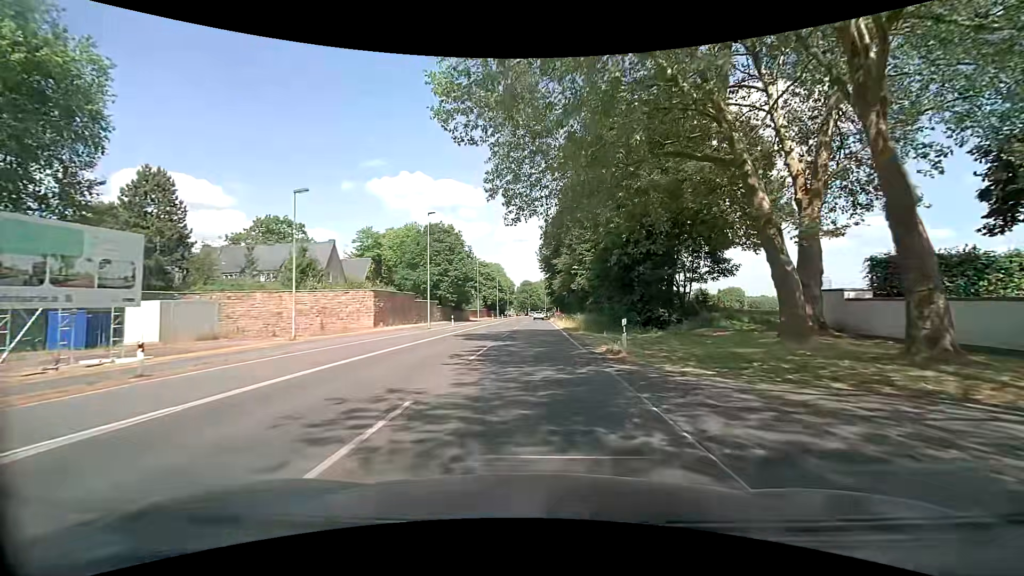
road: secondary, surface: asphalt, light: Day
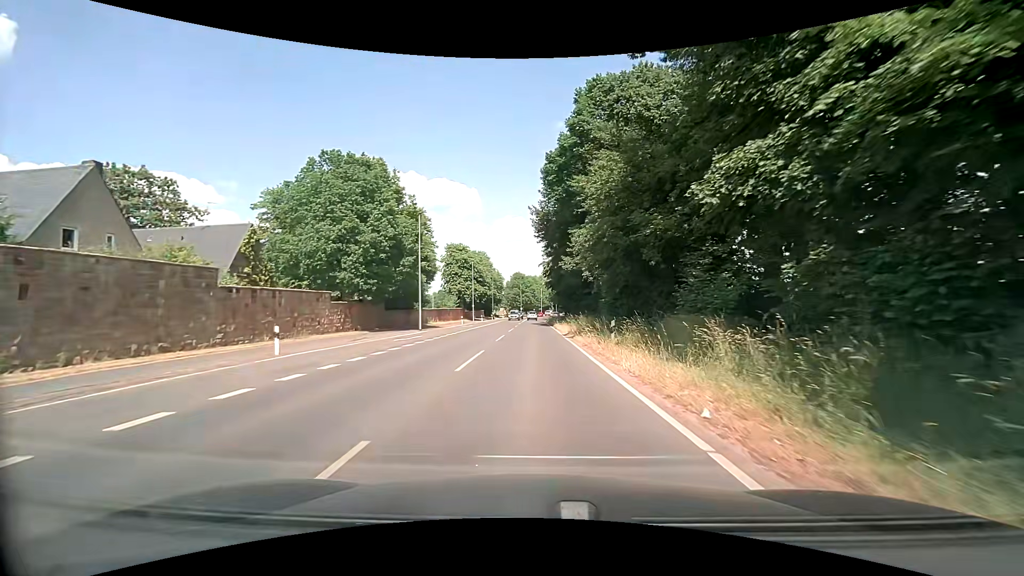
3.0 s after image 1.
(+0.3, +38.3) m; +1°
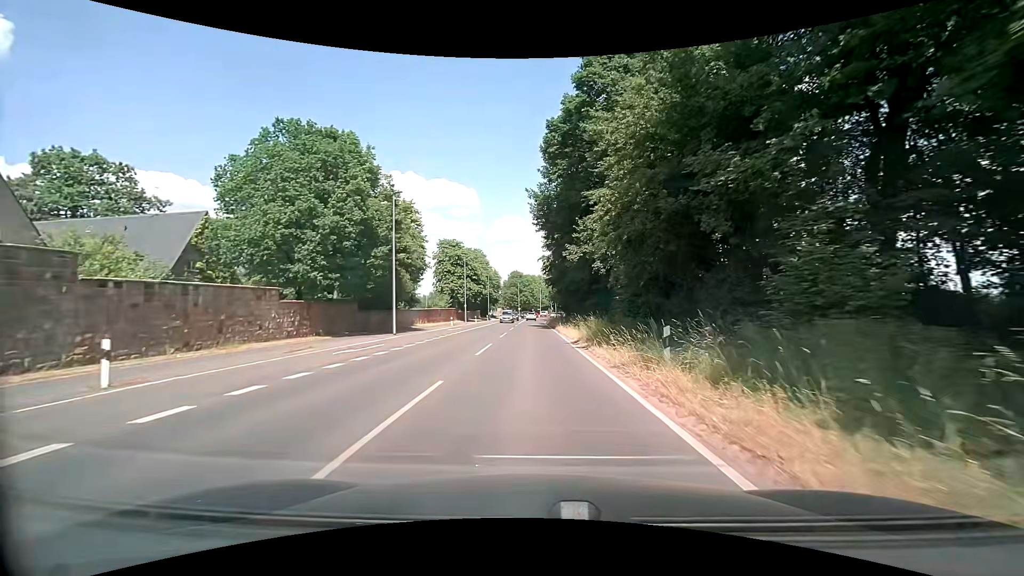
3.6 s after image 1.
(0.0, +7.5) m; 0°
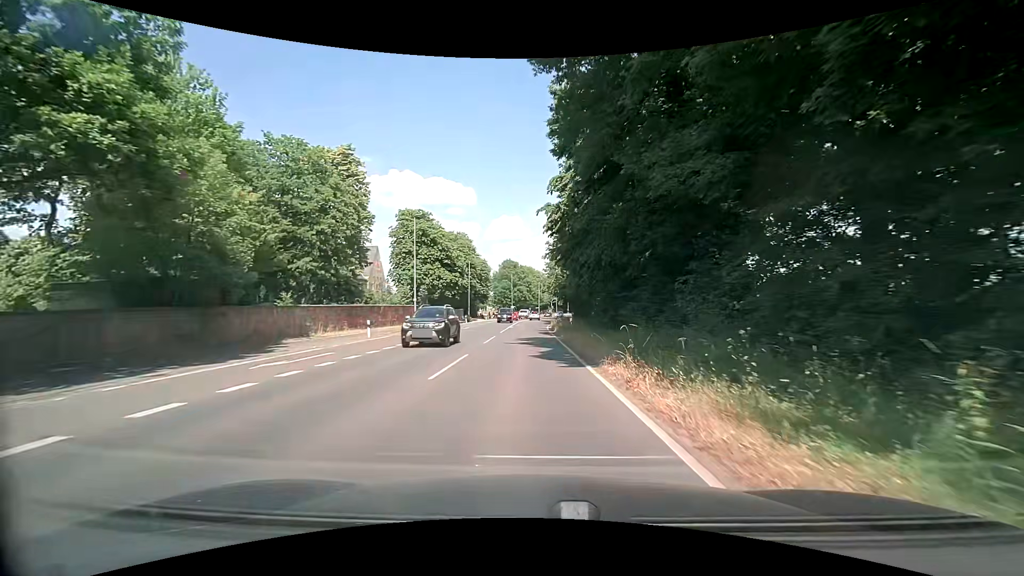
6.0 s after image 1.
(0.0, +29.9) m; 0°
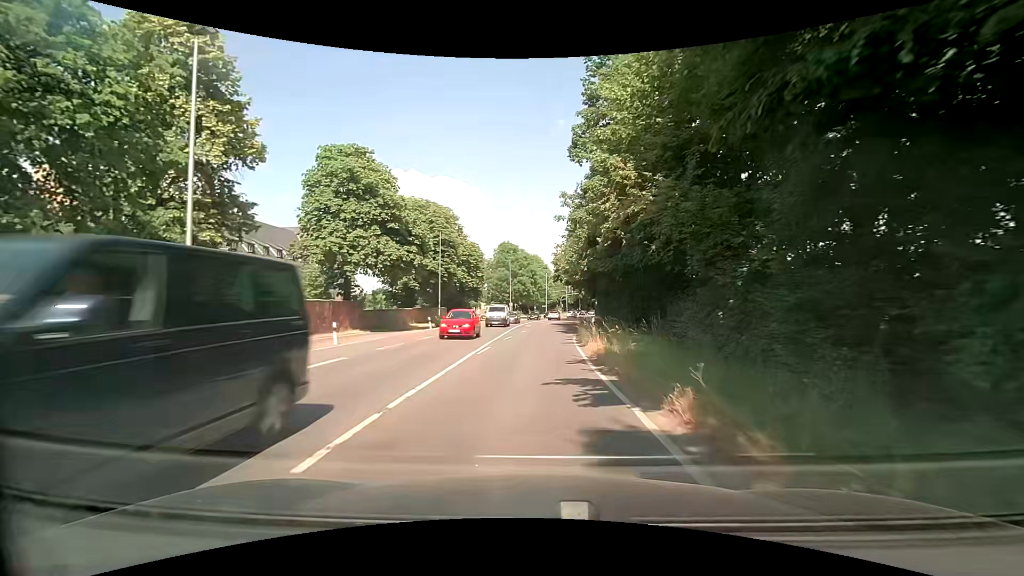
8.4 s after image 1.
(-0.2, +29.4) m; -1°
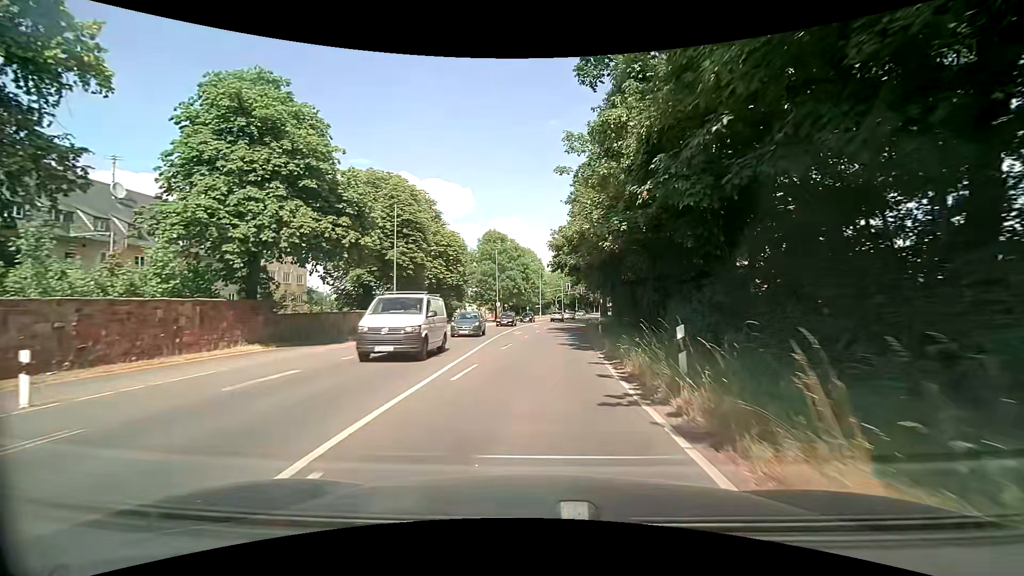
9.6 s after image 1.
(+0.1, +14.5) m; +1°
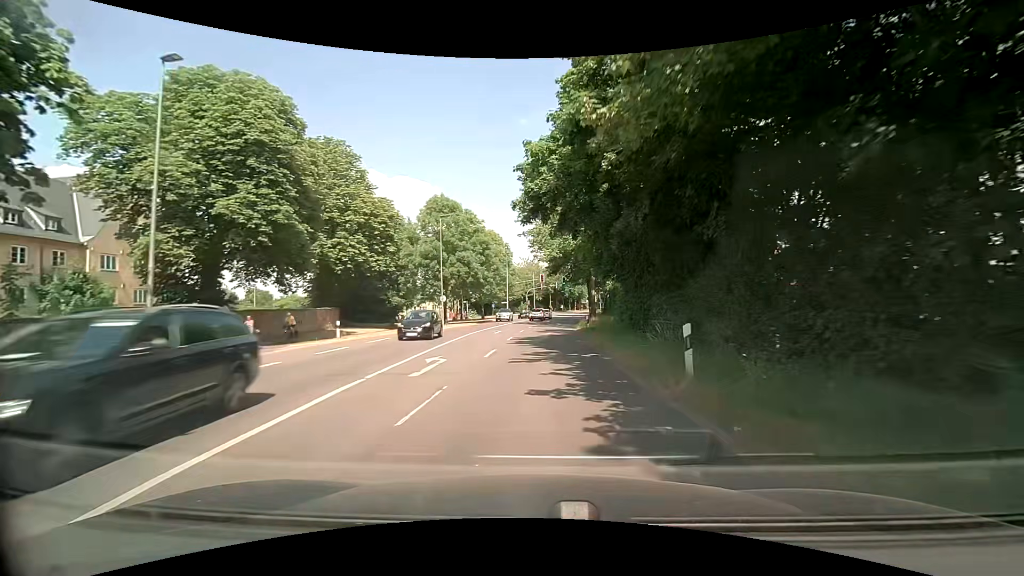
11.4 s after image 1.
(+0.8, +21.6) m; +4°
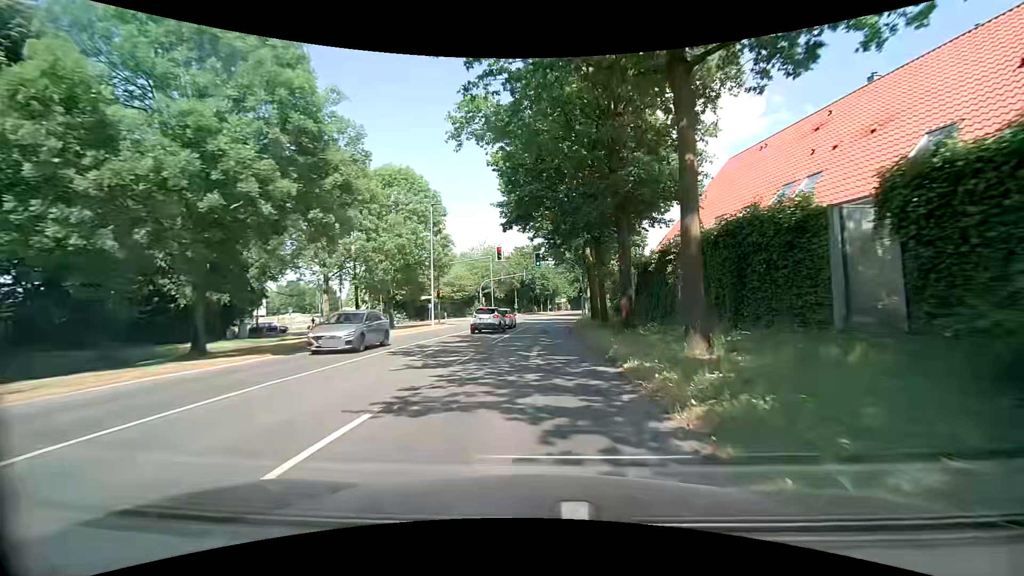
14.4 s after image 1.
(+1.4, +37.0) m; +3°
(0, +10) (+1, +20) (+1, +30) (+2, +40) (+3, +50) (+4, +60) (+5, +70) (+7, +80) (+9, +89) (+12, +99) m
